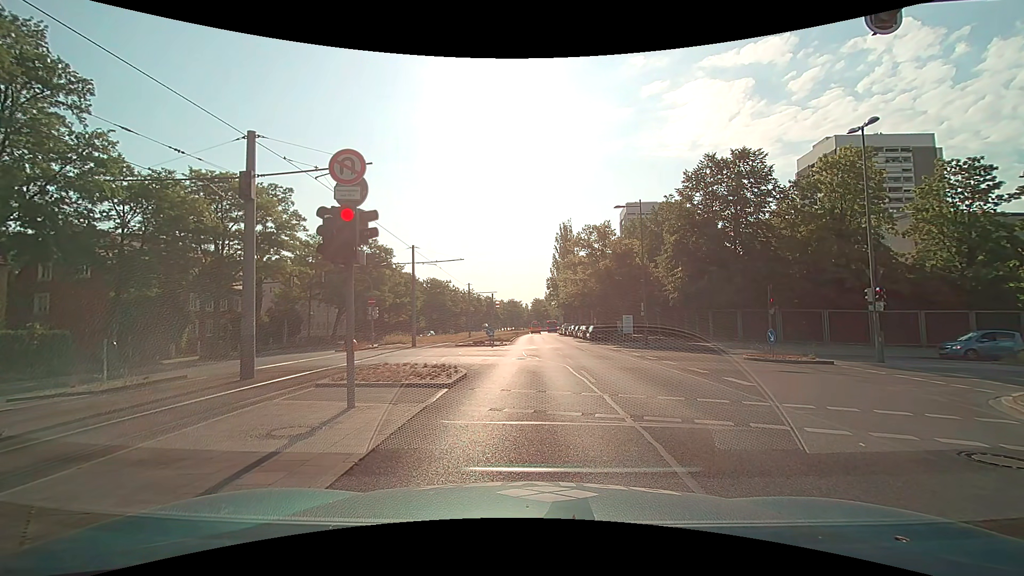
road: secondary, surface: asphalt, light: Day
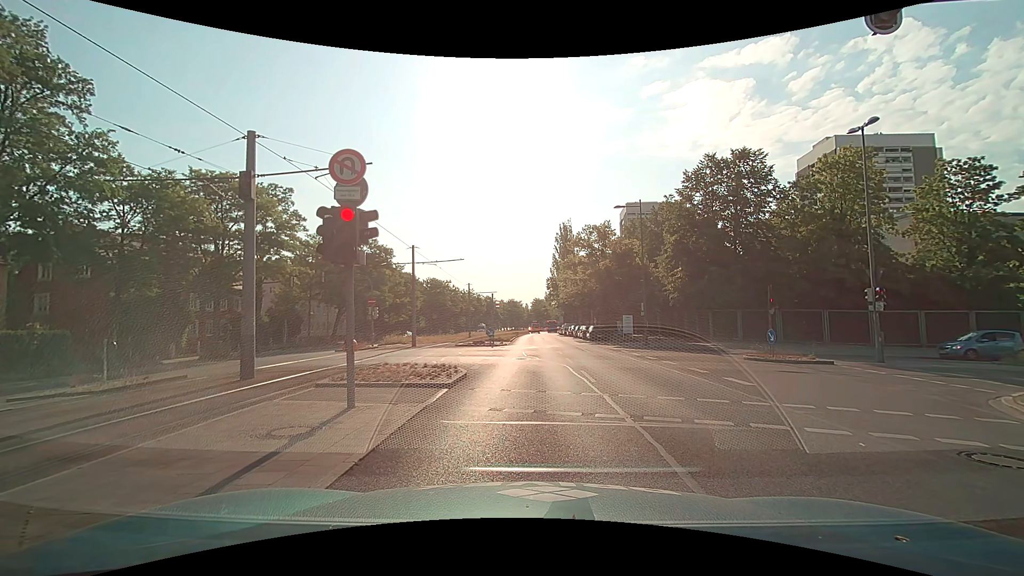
(0.0, 0.0) m; 0°
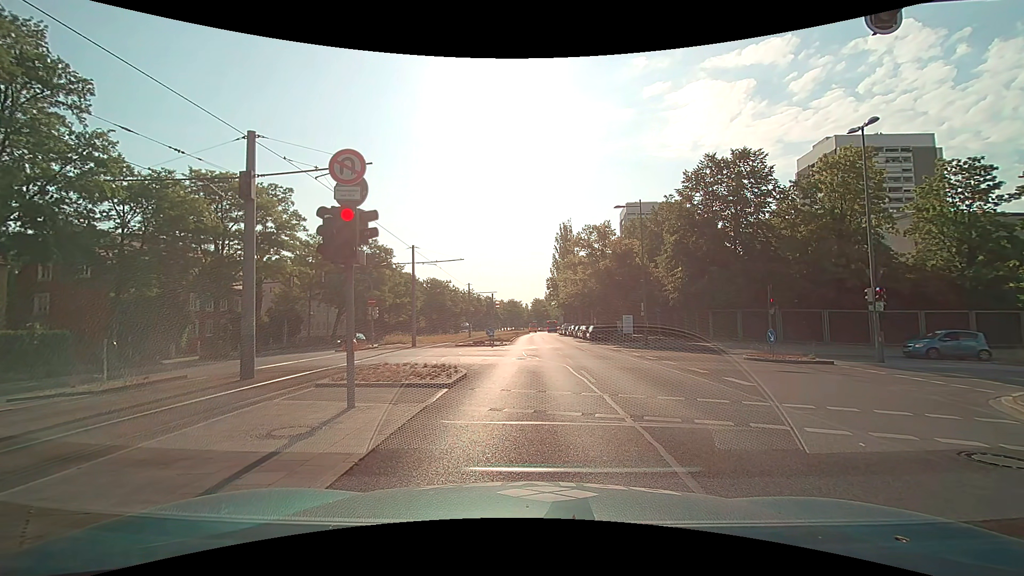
(0.0, 0.0) m; 0°
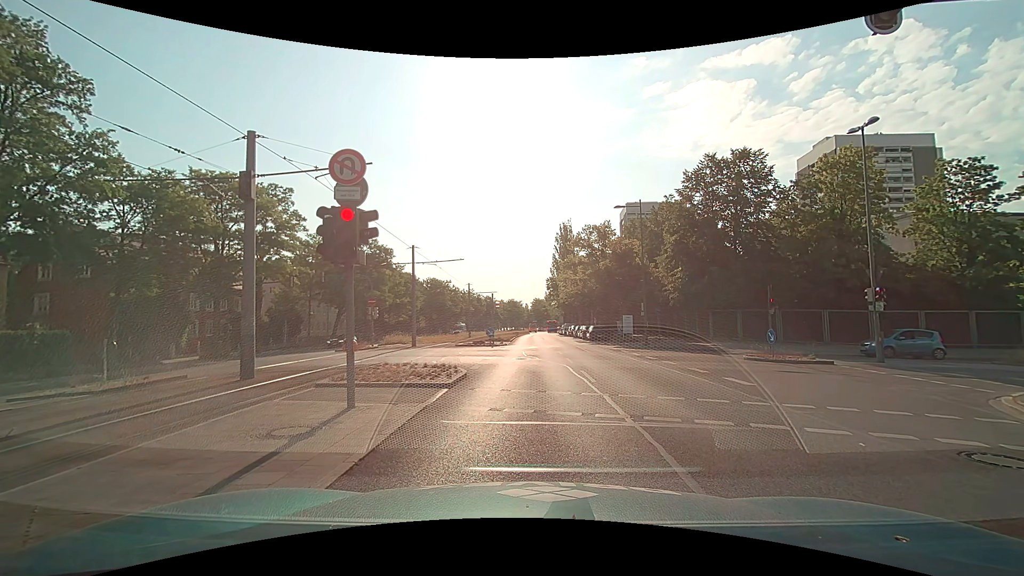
(0.0, 0.0) m; 0°
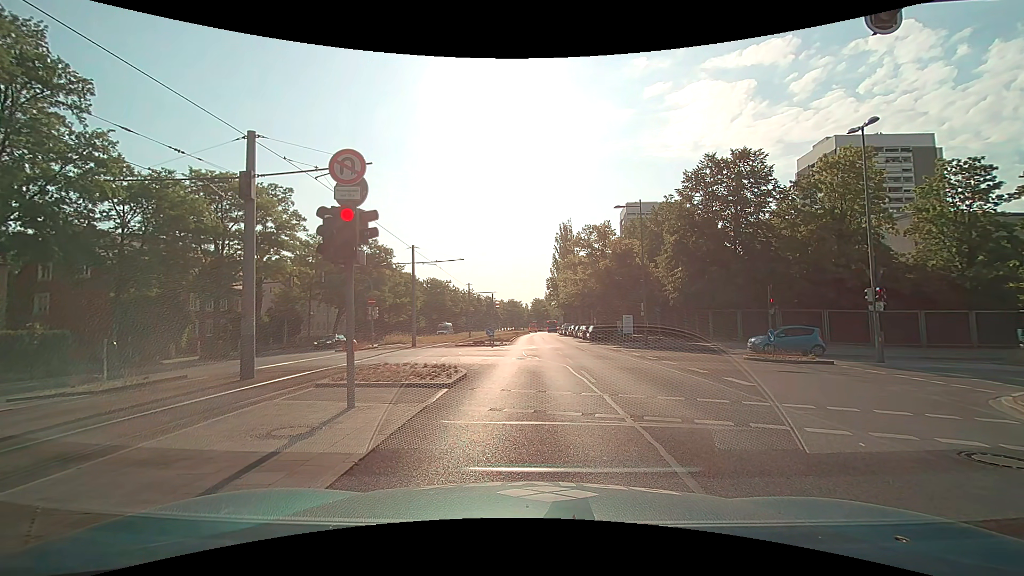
(0.0, 0.0) m; 0°
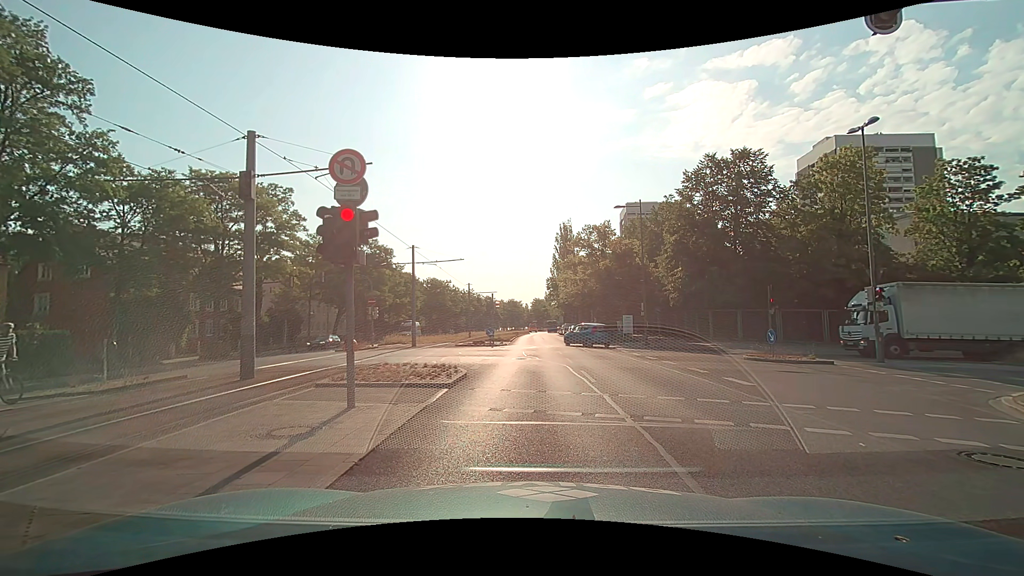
(0.0, 0.0) m; 0°
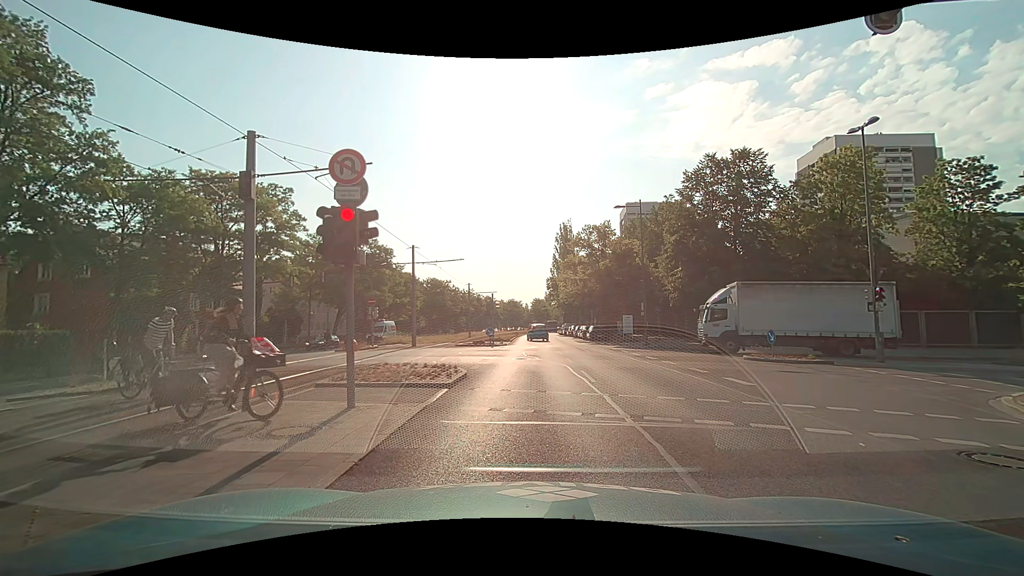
(0.0, 0.0) m; 0°
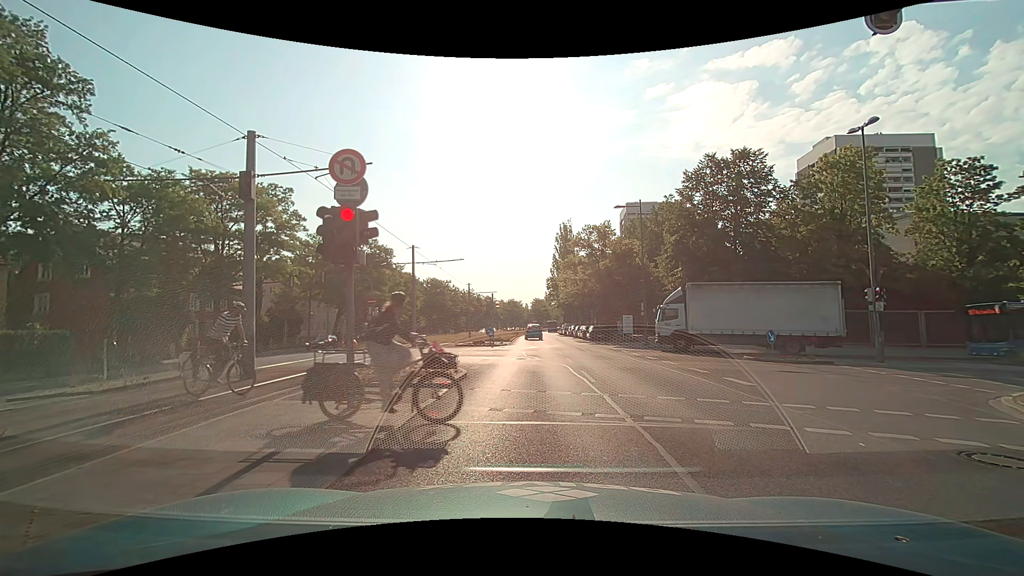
(0.0, 0.0) m; 0°
